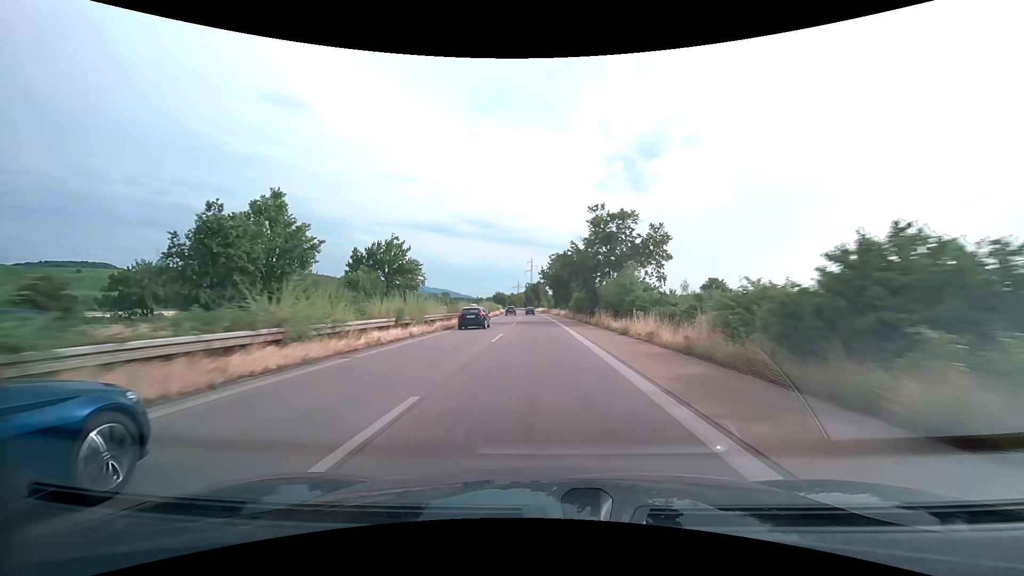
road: trunk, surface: asphalt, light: Day
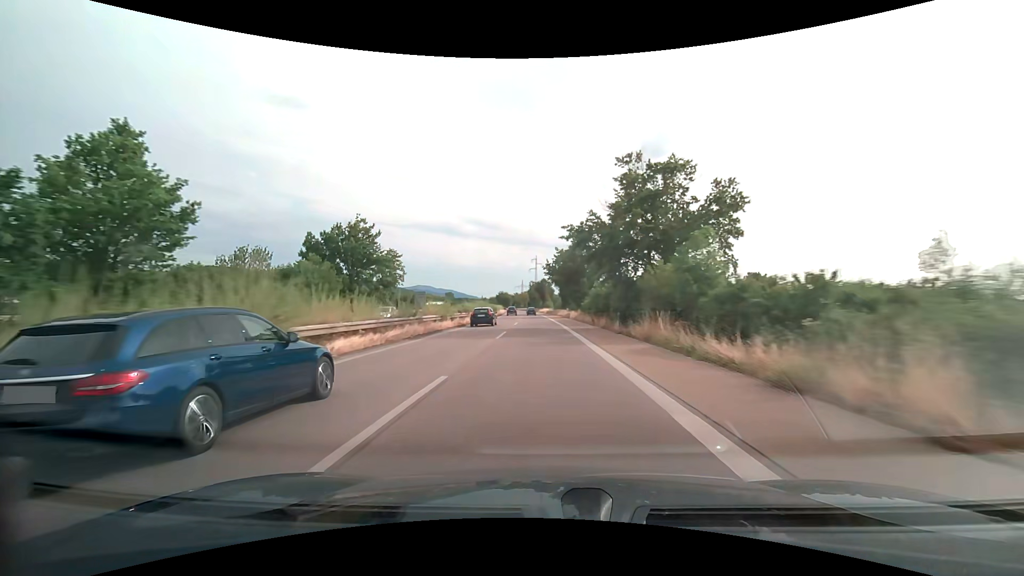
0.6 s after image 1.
(-0.1, +15.8) m; -1°
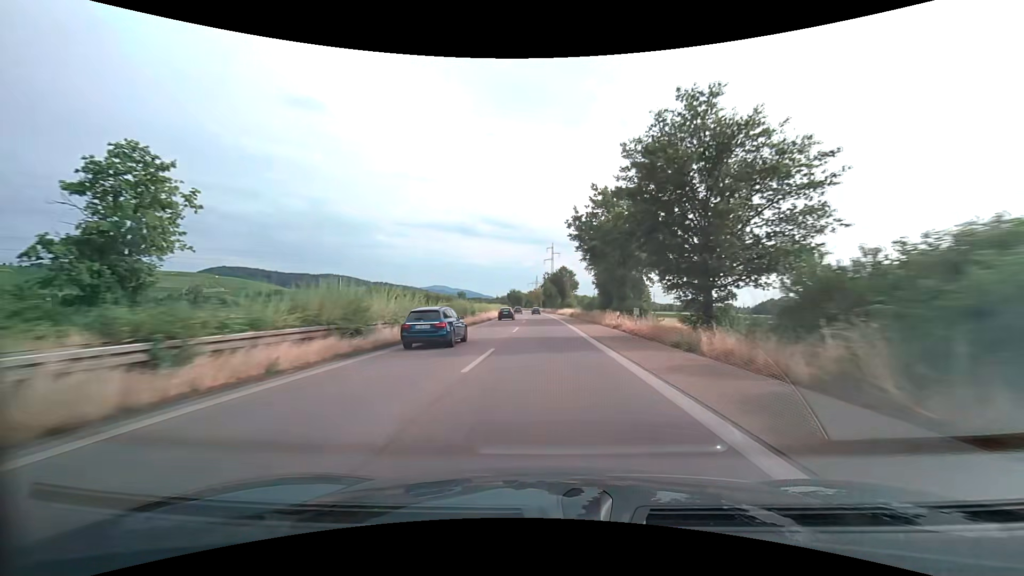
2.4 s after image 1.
(-0.8, +47.5) m; -2°
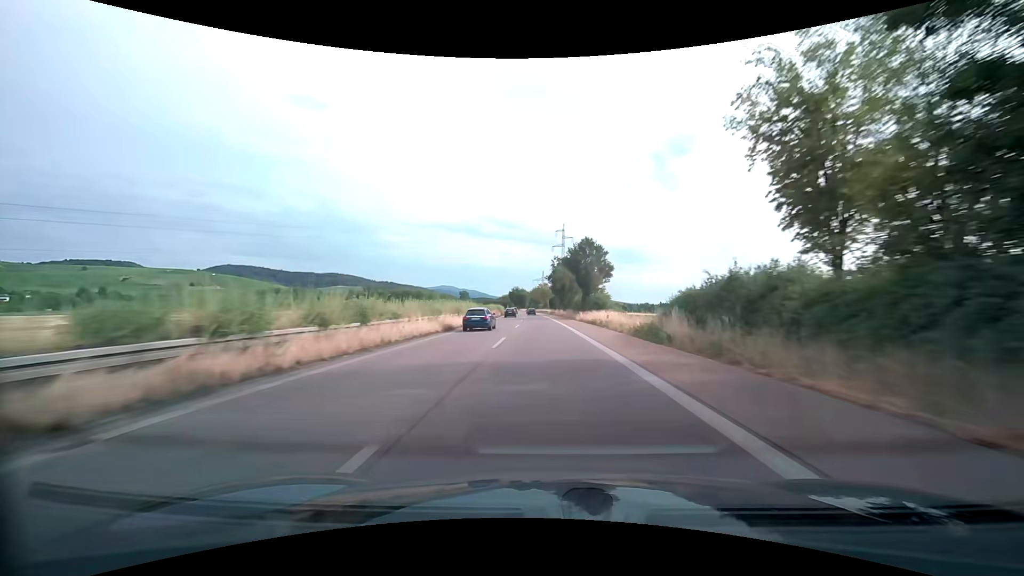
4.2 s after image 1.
(-0.5, +47.5) m; -1°
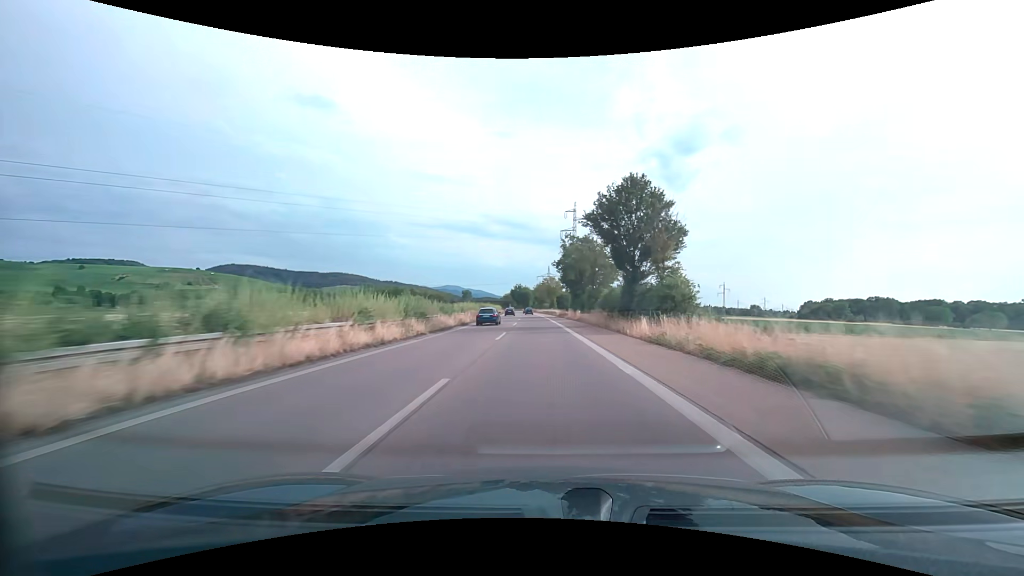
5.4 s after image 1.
(-0.1, +31.7) m; 0°
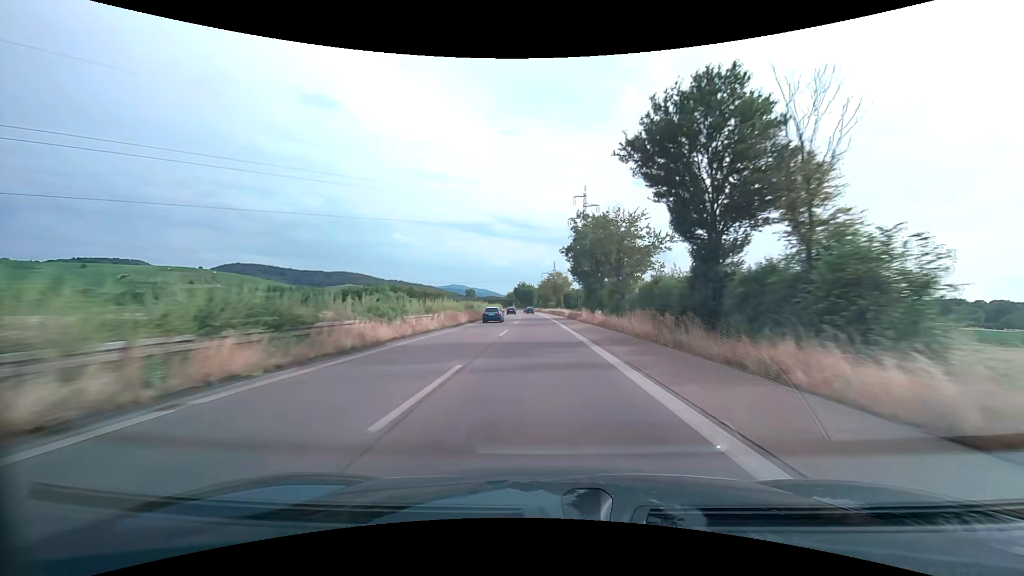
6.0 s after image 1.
(-0.1, +15.8) m; -1°
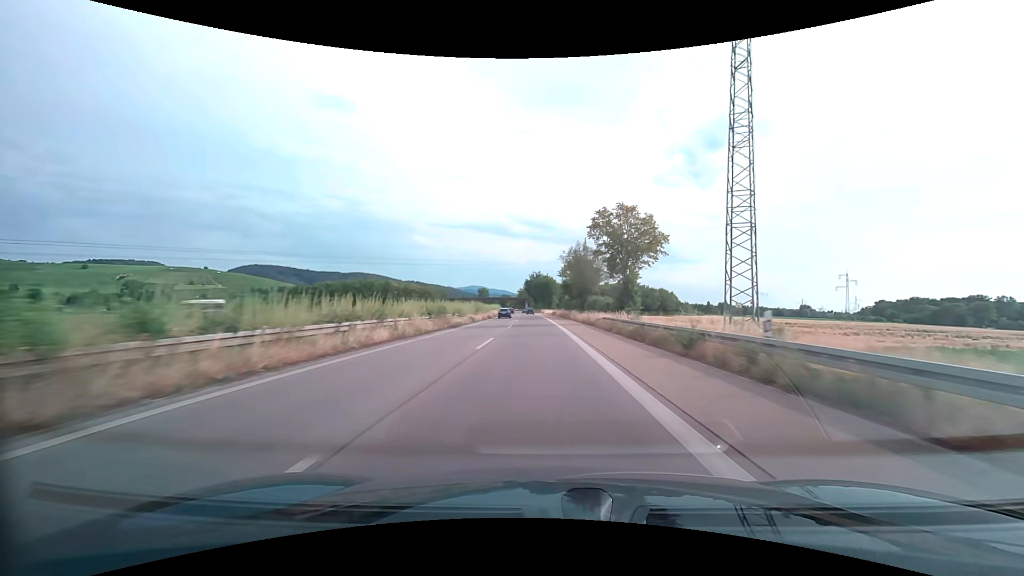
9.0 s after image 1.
(-1.6, +79.1) m; -2°
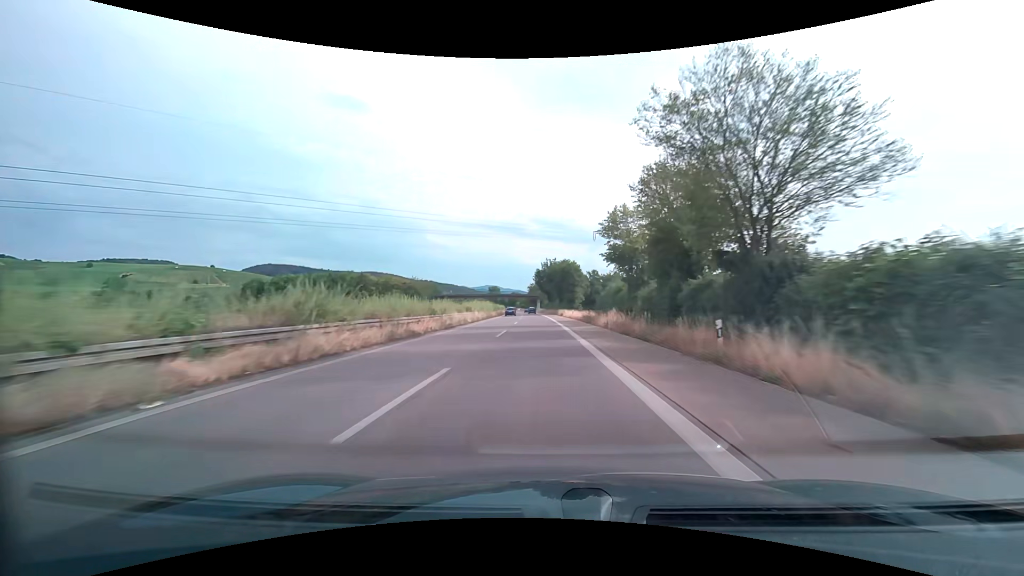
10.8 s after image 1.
(-0.6, +47.5) m; -2°
(0, +10) (0, +20) (0, +30) (0, +40) (-1, +50) (-1, +60) (-1, +70) (-2, +80) (-2, +90) (-3, +100) m
